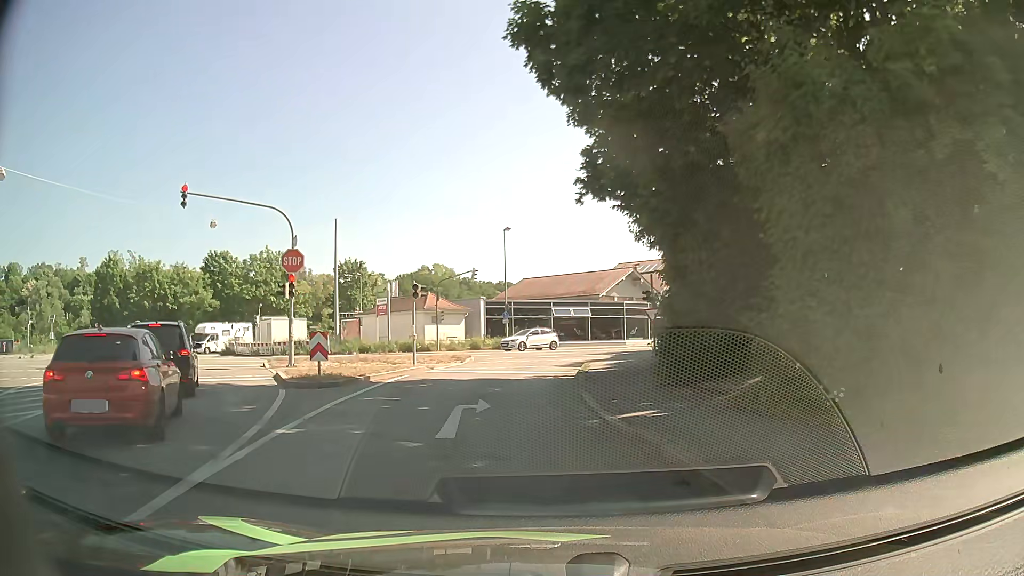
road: tertiary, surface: asphalt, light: Day
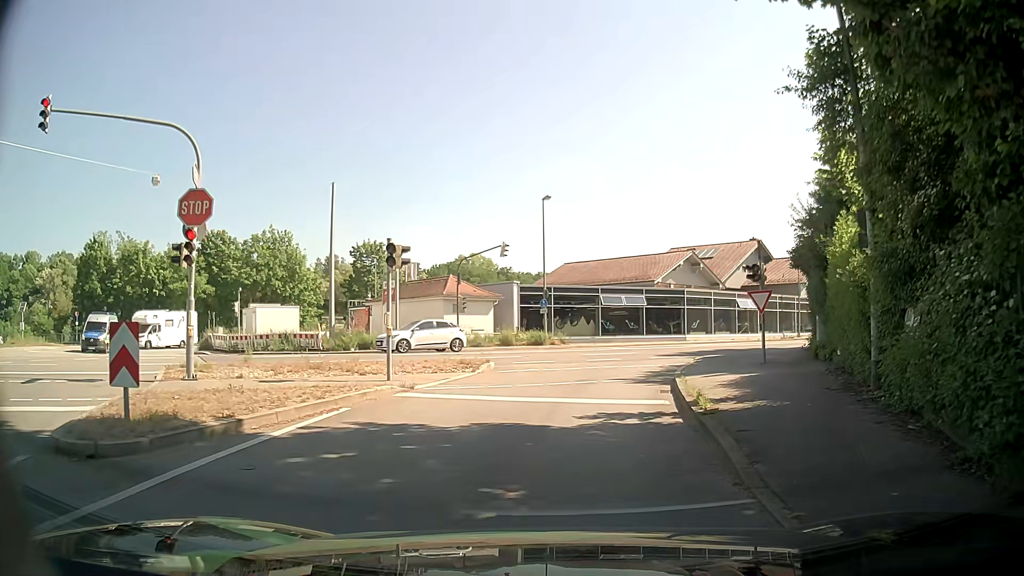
(-0.5, +10.2) m; -3°
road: tertiary_link
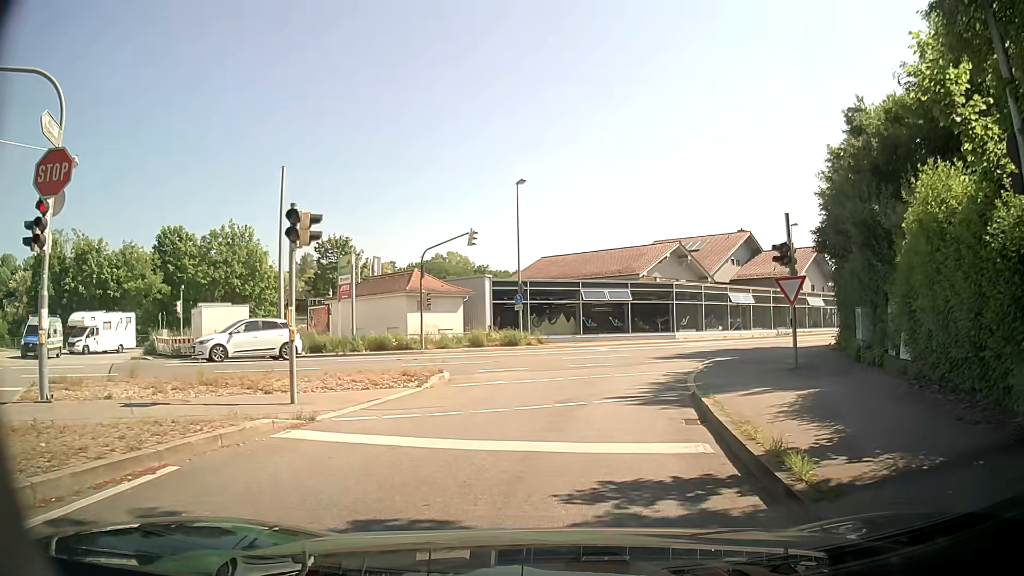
(0.0, +4.7) m; +1°
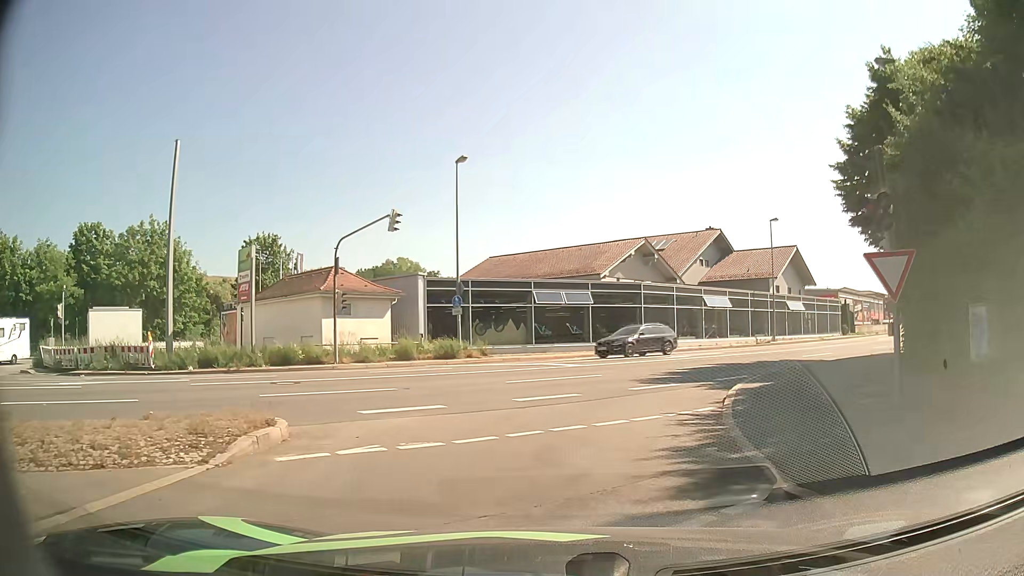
(+0.2, +7.3) m; +4°
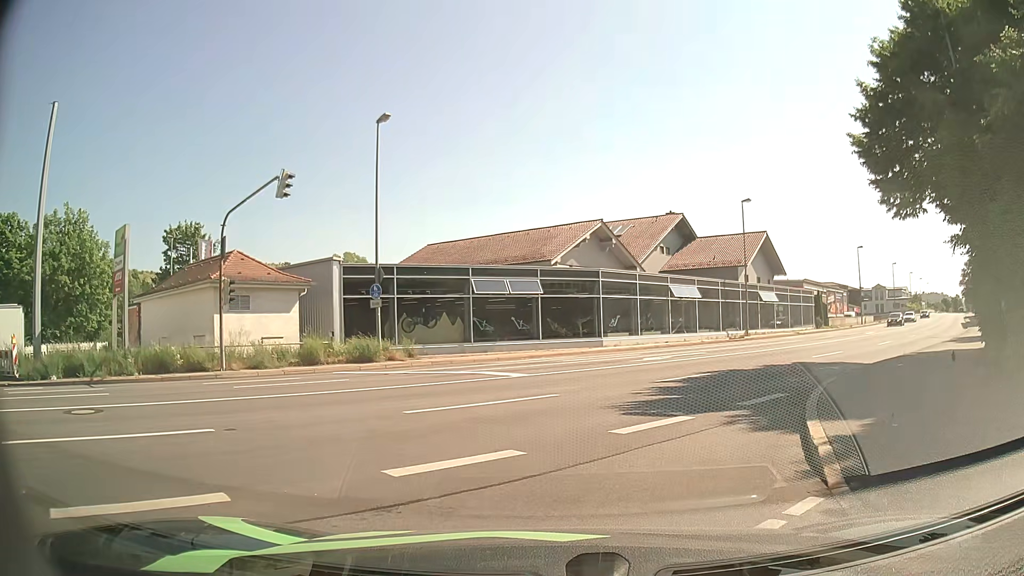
(+0.2, +6.1) m; +5°
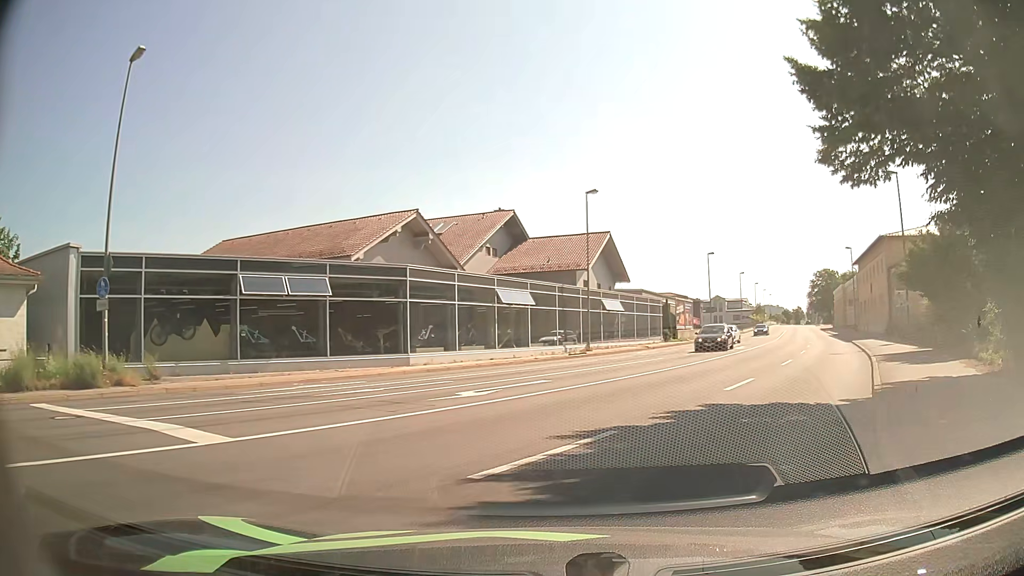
(+0.8, +8.3) m; +14°
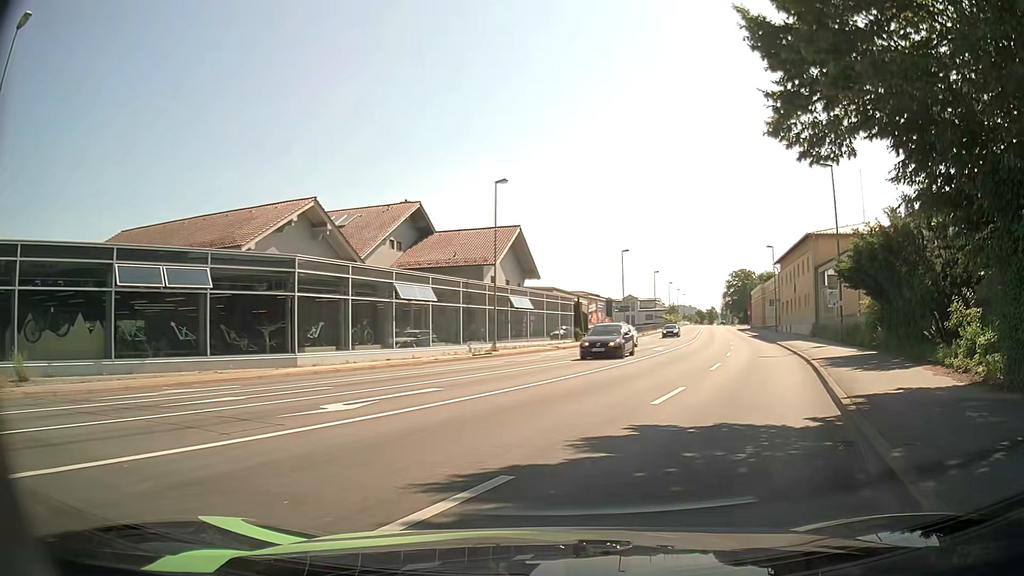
(+0.2, +2.8) m; +7°
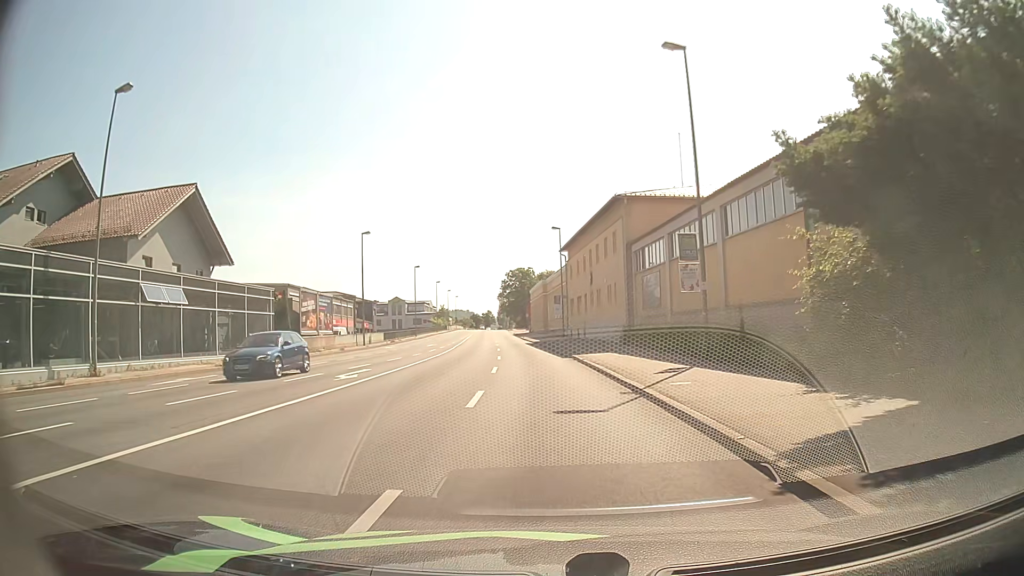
(+5.1, +18.1) m; +20°
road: primary
